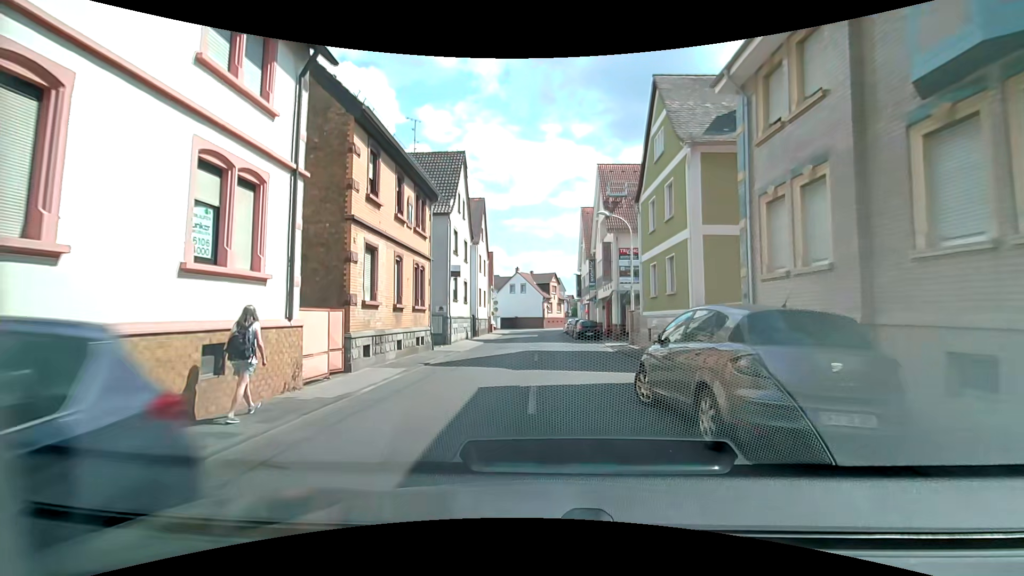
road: tertiary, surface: asphalt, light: Day
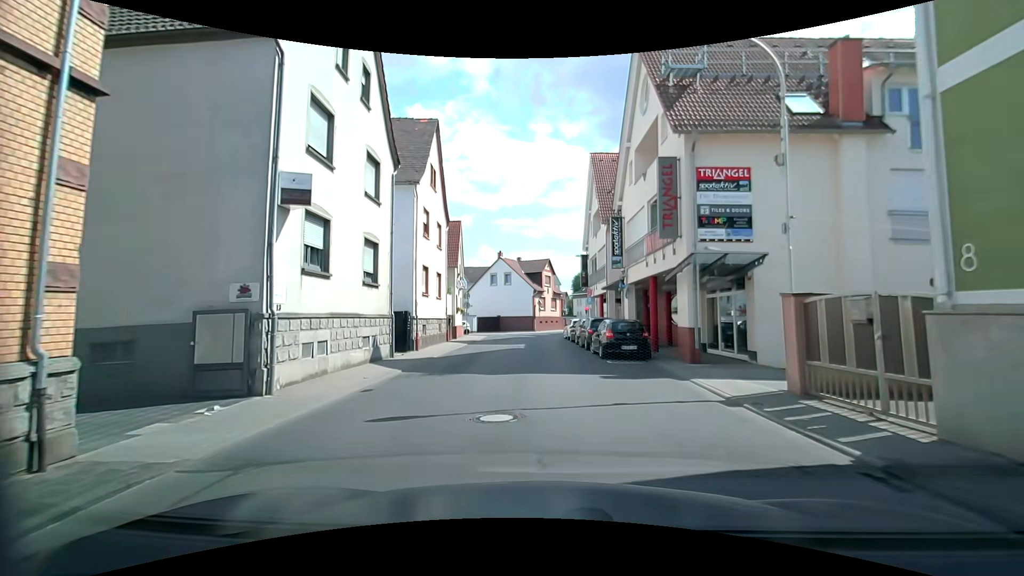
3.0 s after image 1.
(+0.2, +18.1) m; +1°
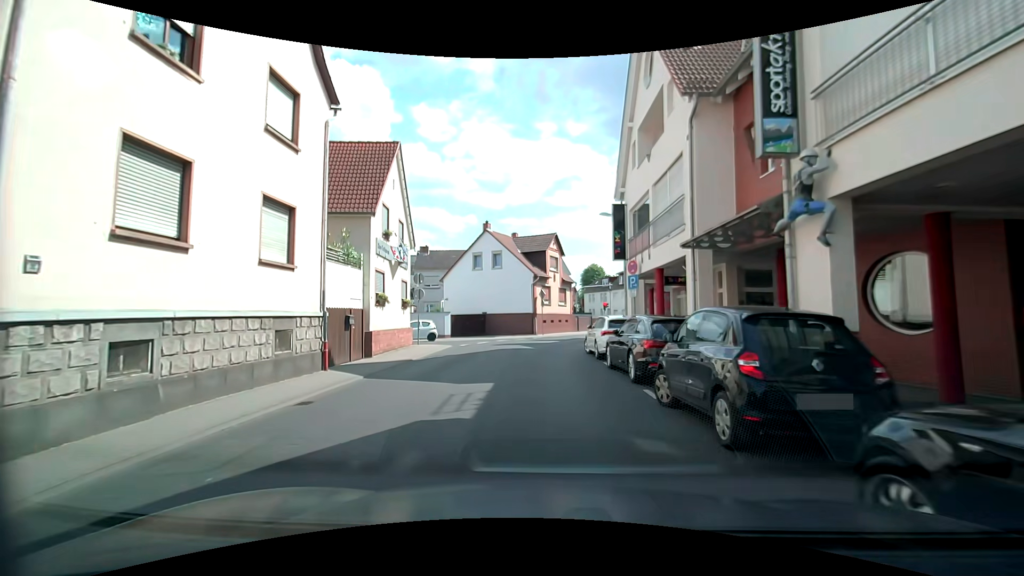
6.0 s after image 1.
(+0.2, +17.7) m; 0°
